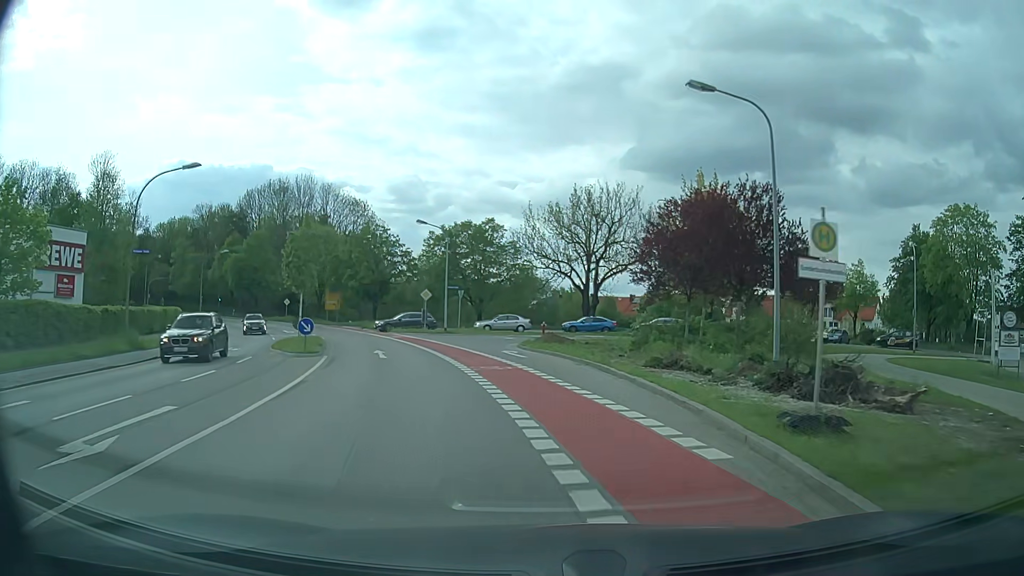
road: secondary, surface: asphalt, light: Day
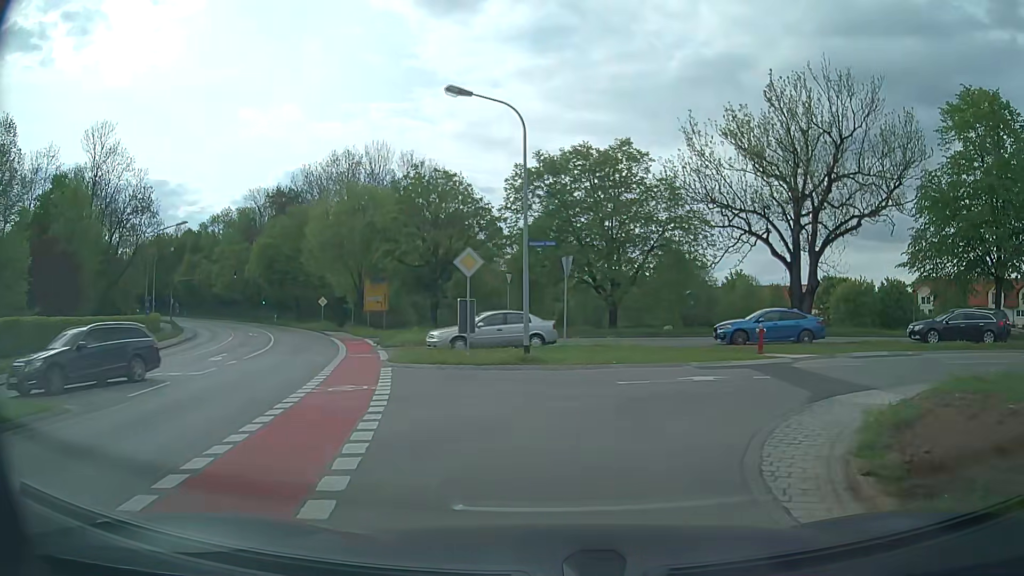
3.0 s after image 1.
(-2.3, +28.4) m; -10°
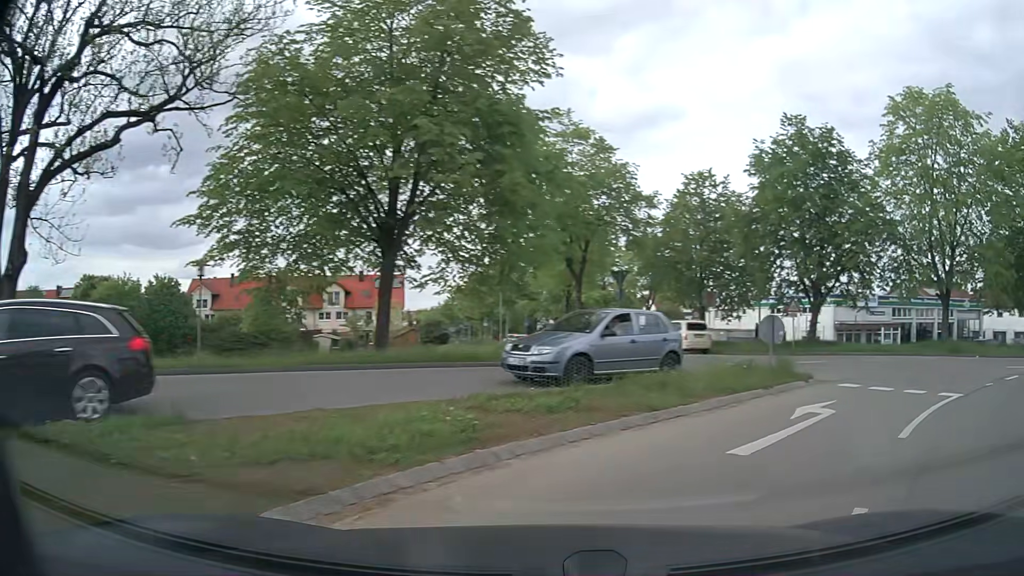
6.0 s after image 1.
(+7.5, +17.7) m; +61°
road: tertiary
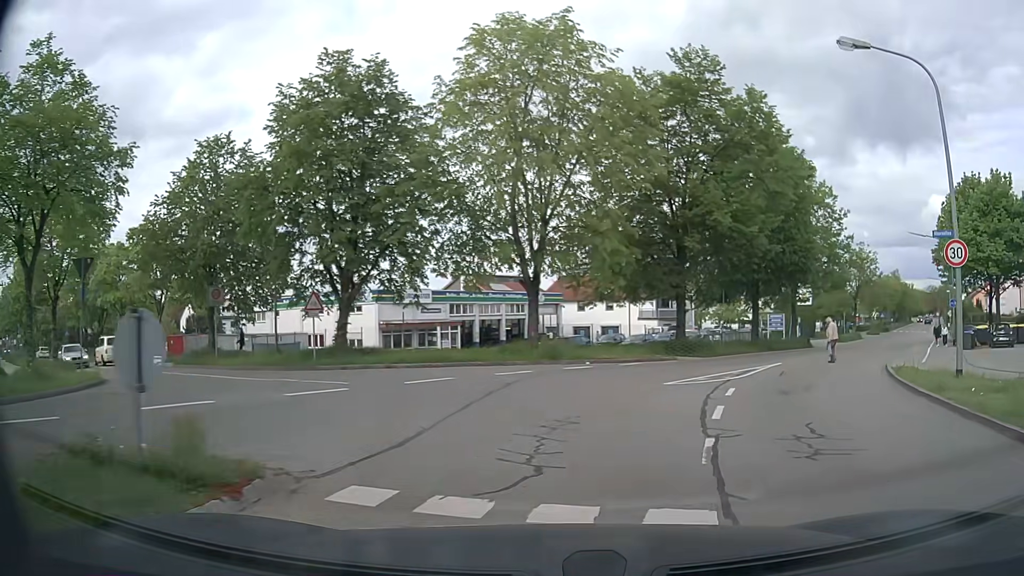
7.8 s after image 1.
(+3.2, +8.3) m; +39°
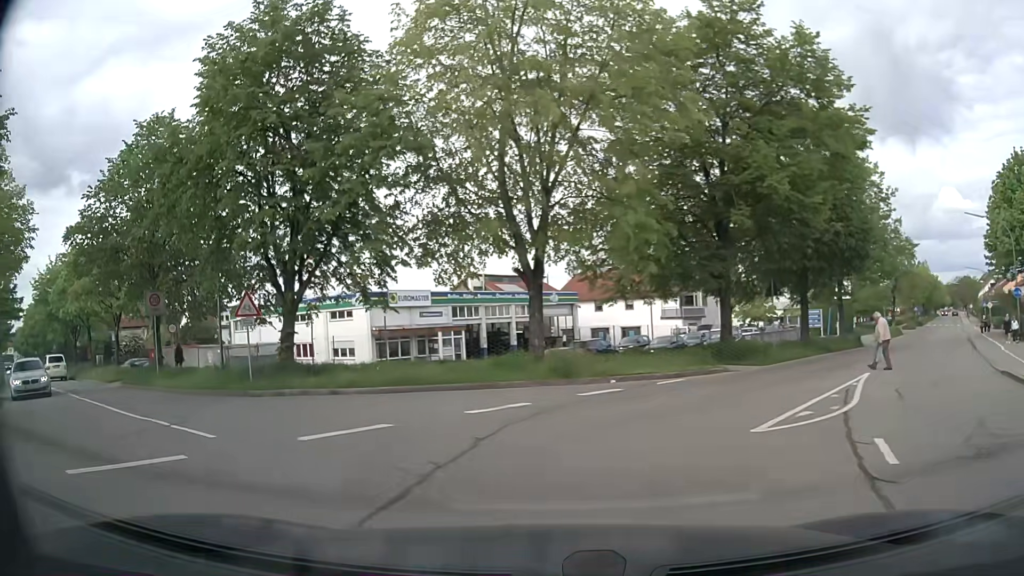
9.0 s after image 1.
(+0.3, +6.4) m; -1°
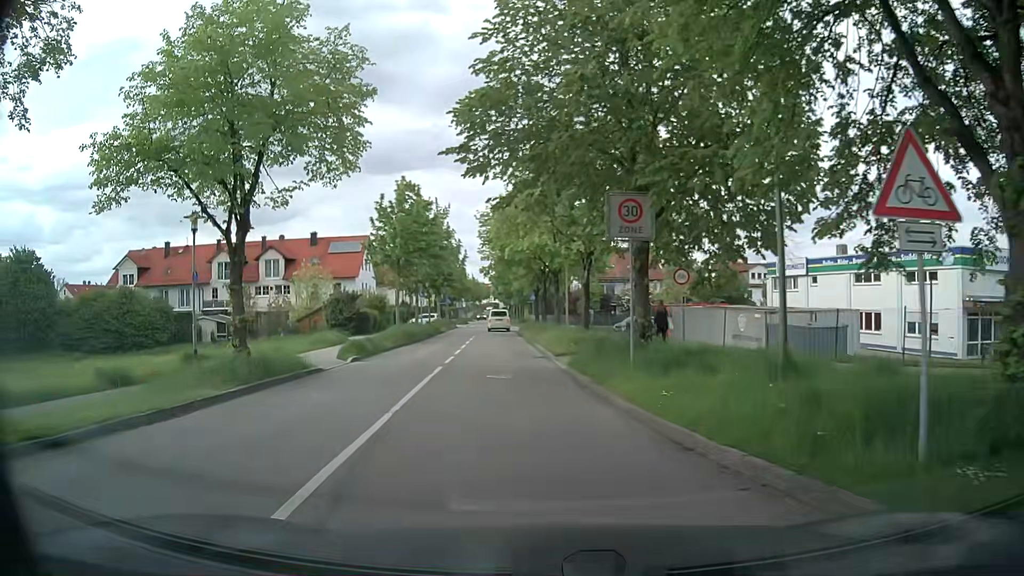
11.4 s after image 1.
(-5.8, +12.6) m; -45°
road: residential
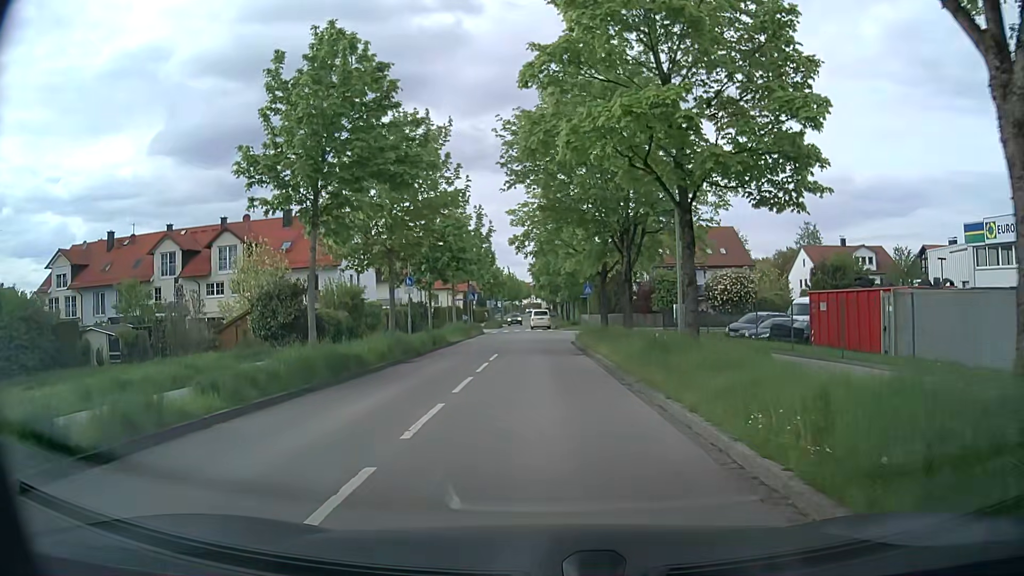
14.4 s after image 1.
(-1.7, +21.6) m; -4°
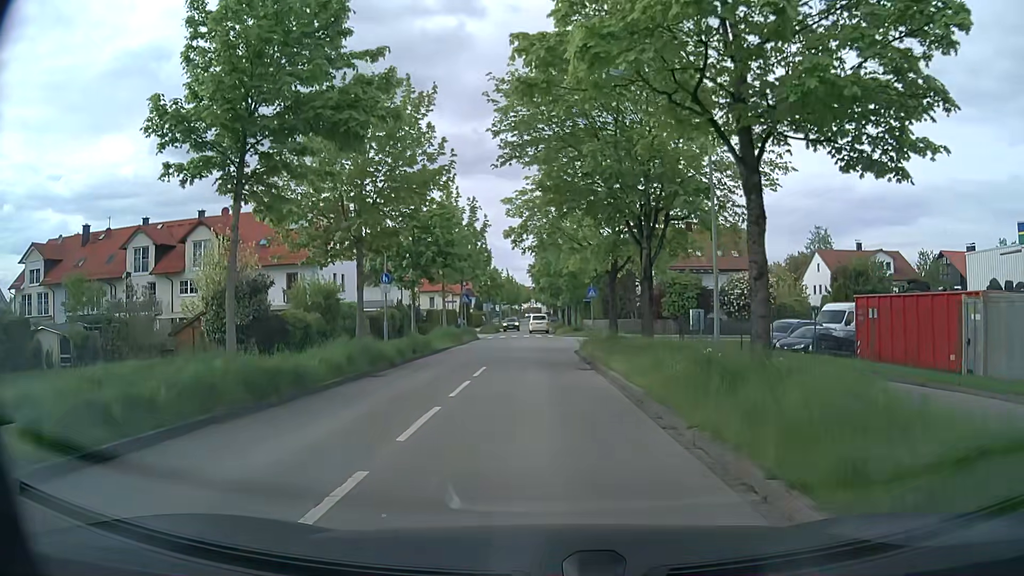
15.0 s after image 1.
(0.0, +4.6) m; -1°
(0, +10) (0, +20) (0, +30) (0, +40) (0, +50) (0, +60) (0, +70) (0, +80) (0, +90) (0, +100) m
